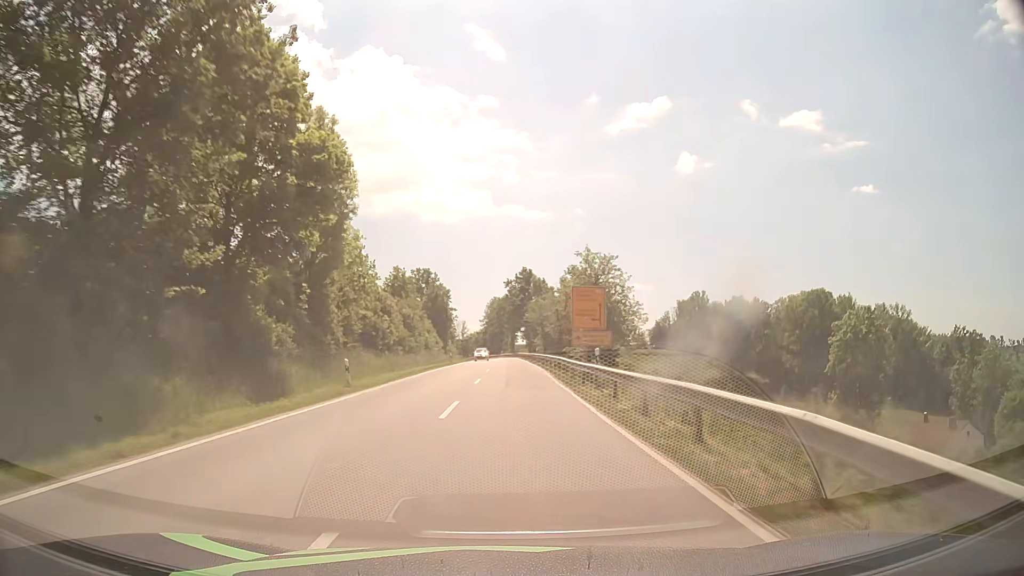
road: secondary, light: Day
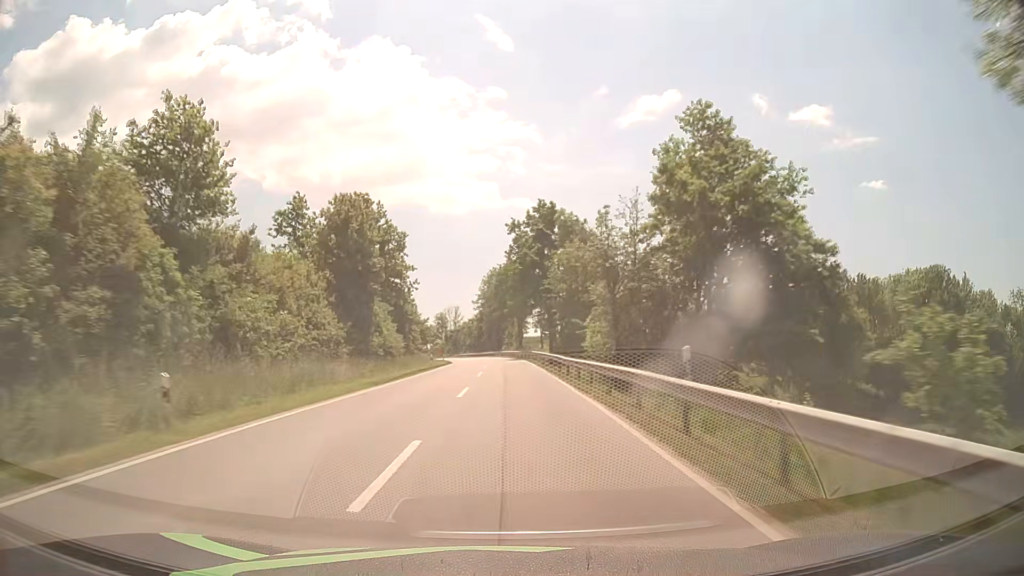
(+0.5, +55.3) m; 0°
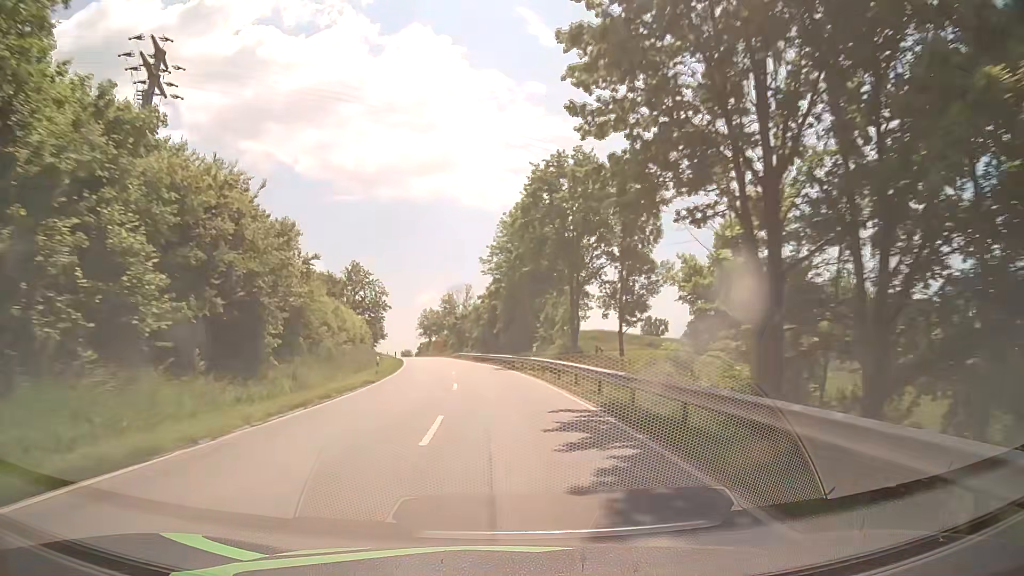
(-0.5, +56.1) m; -2°
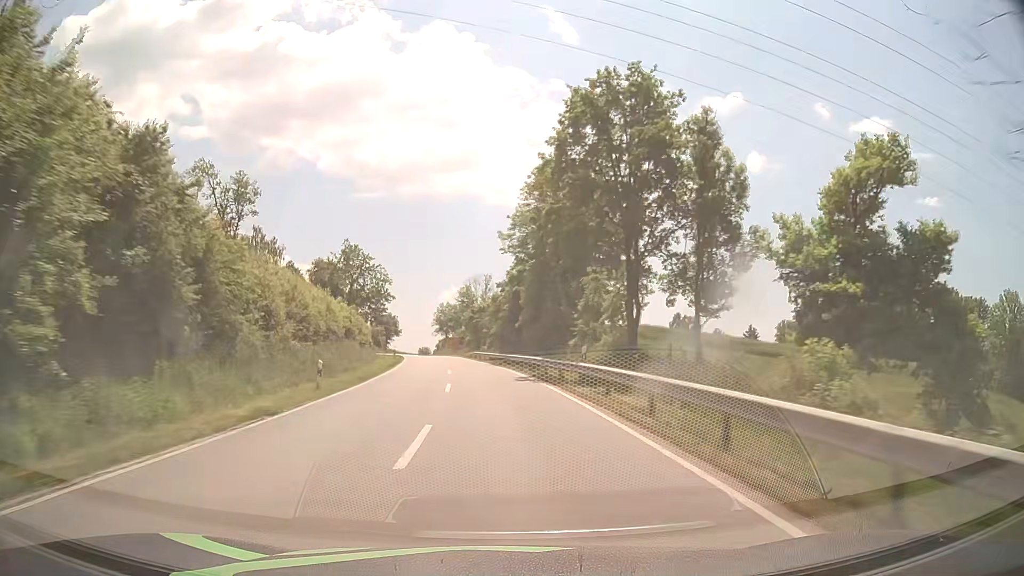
(-0.2, +14.1) m; -2°
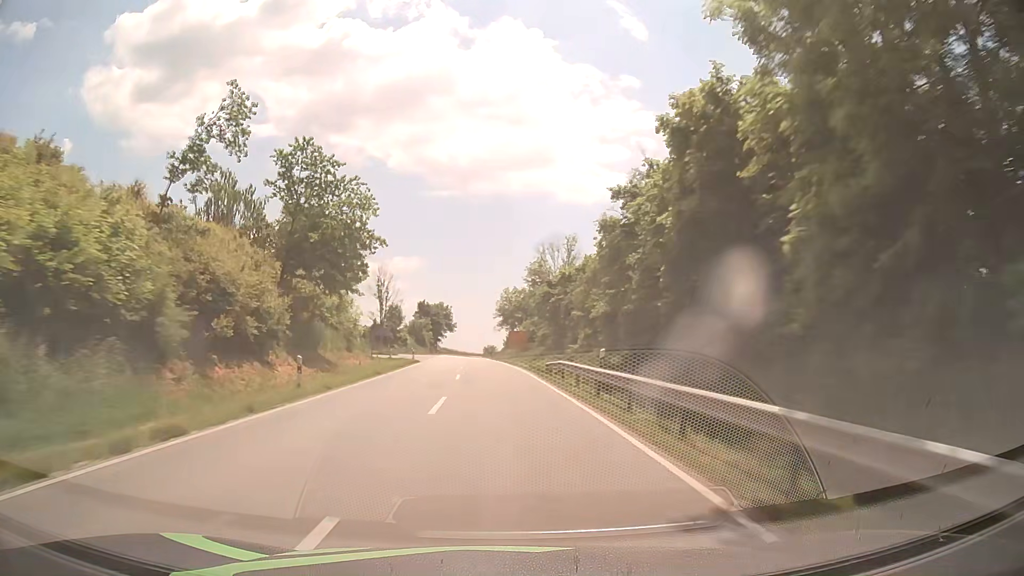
(-2.2, +42.4) m; -6°
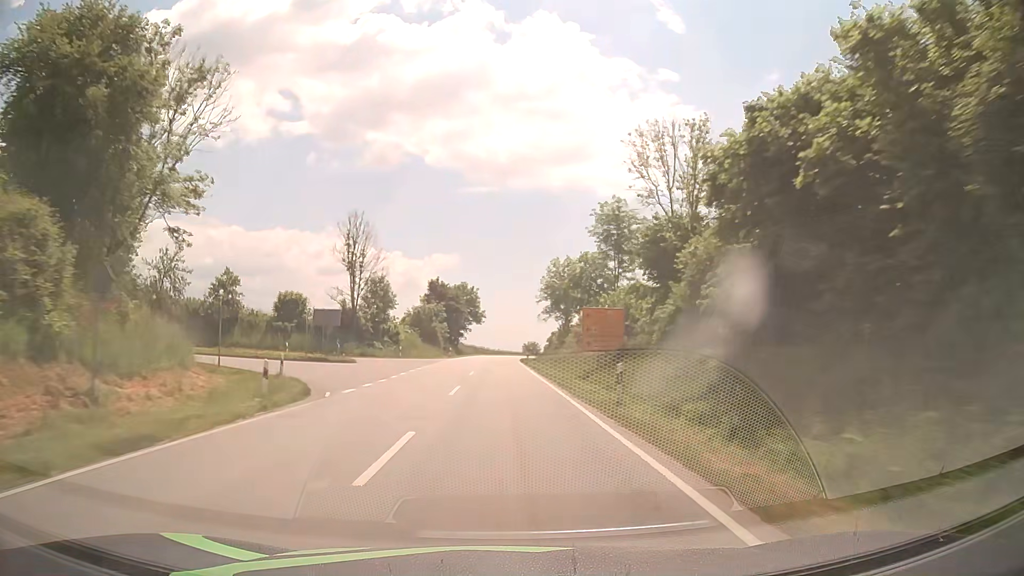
(-1.3, +42.7) m; -4°
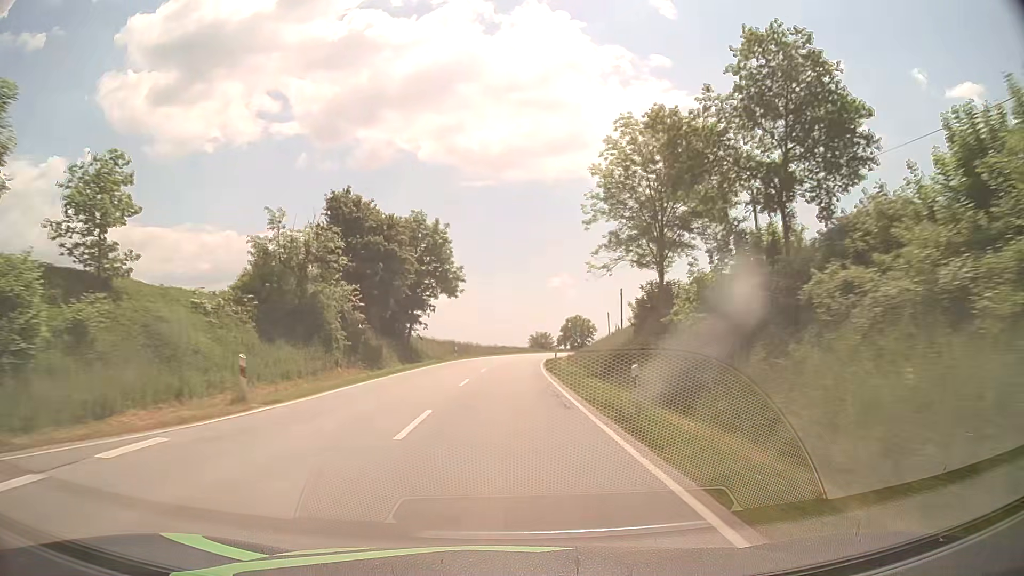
(-0.1, +57.2) m; 0°
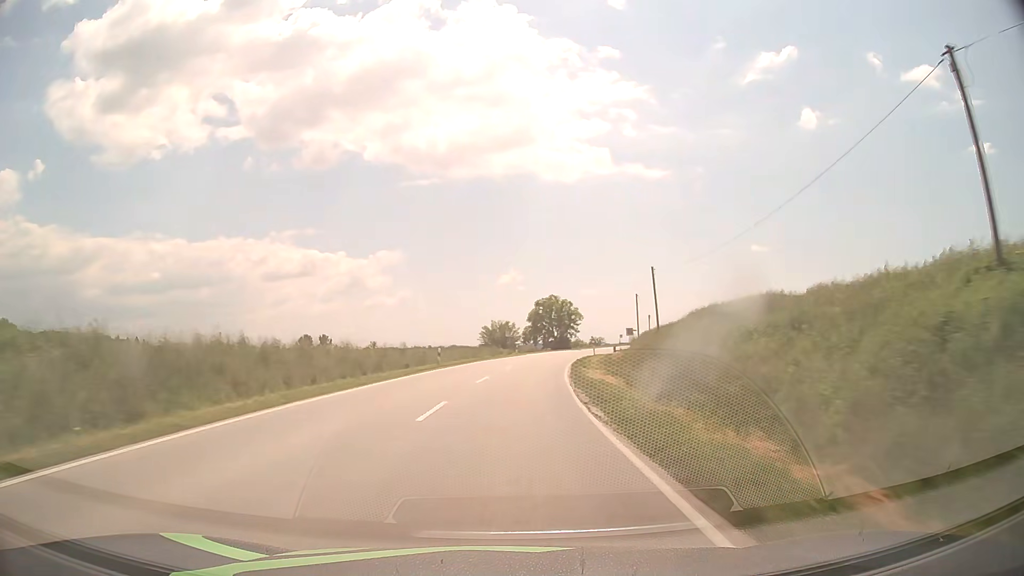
(+1.6, +57.2) m; +4°
(0, +10) (+1, +20) (+1, +30) (+2, +40) (+3, +50) (+5, +60) (+7, +70) (+9, +79) (+11, +89) (+14, +99) m
